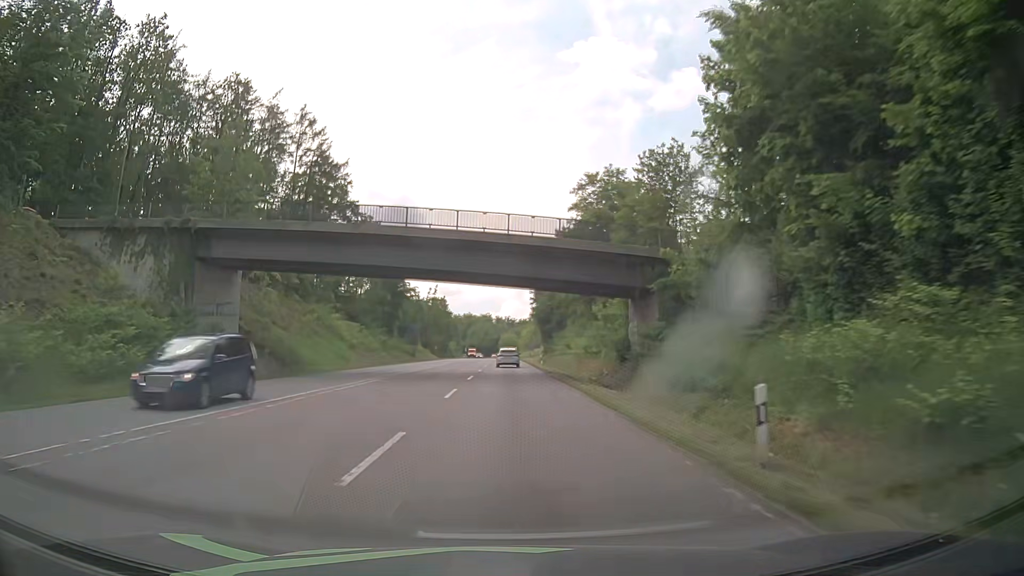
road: secondary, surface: asphalt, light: Day
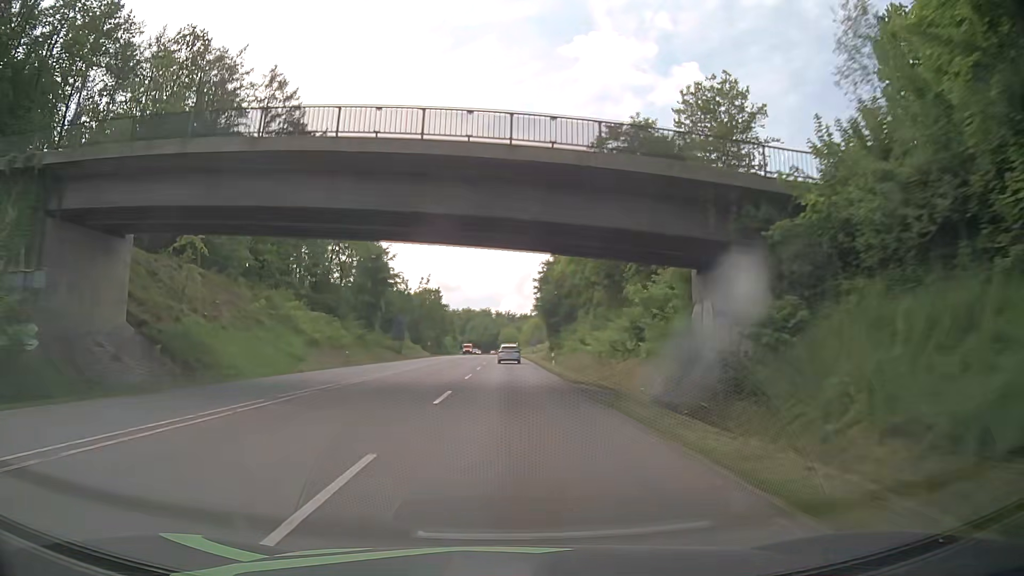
(0.0, +14.1) m; 0°
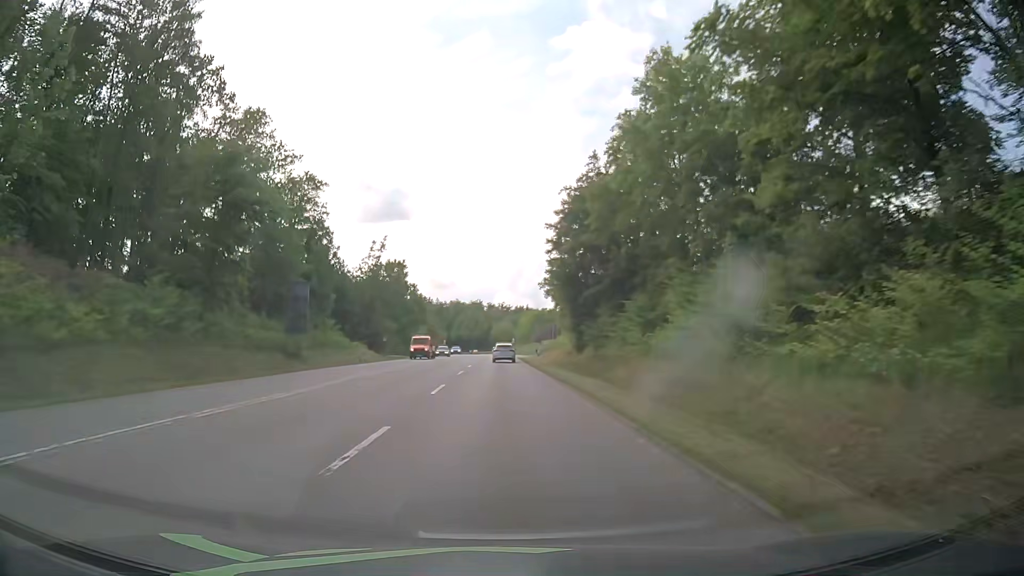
(+0.5, +43.4) m; 0°
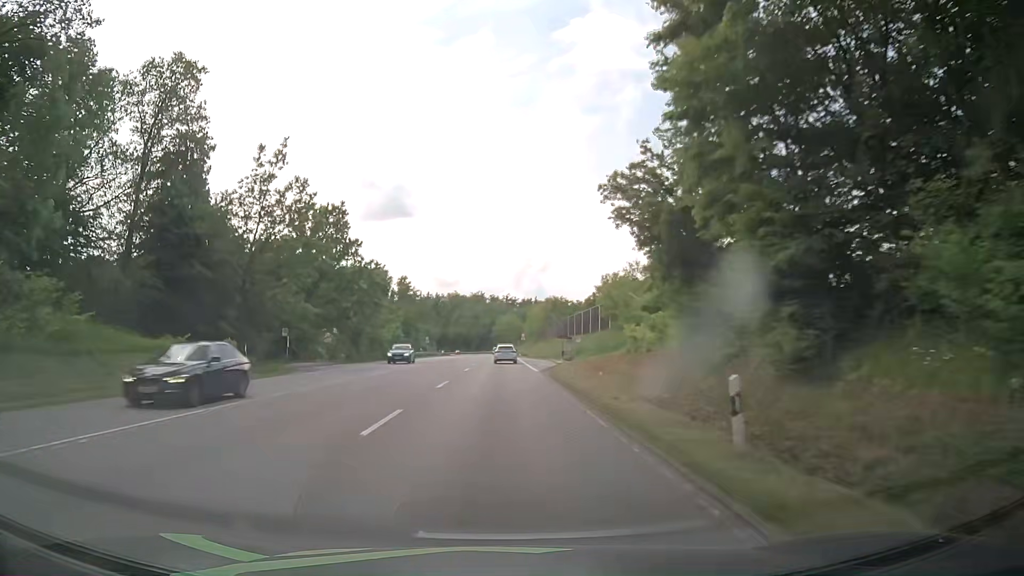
(+0.1, +43.2) m; -1°
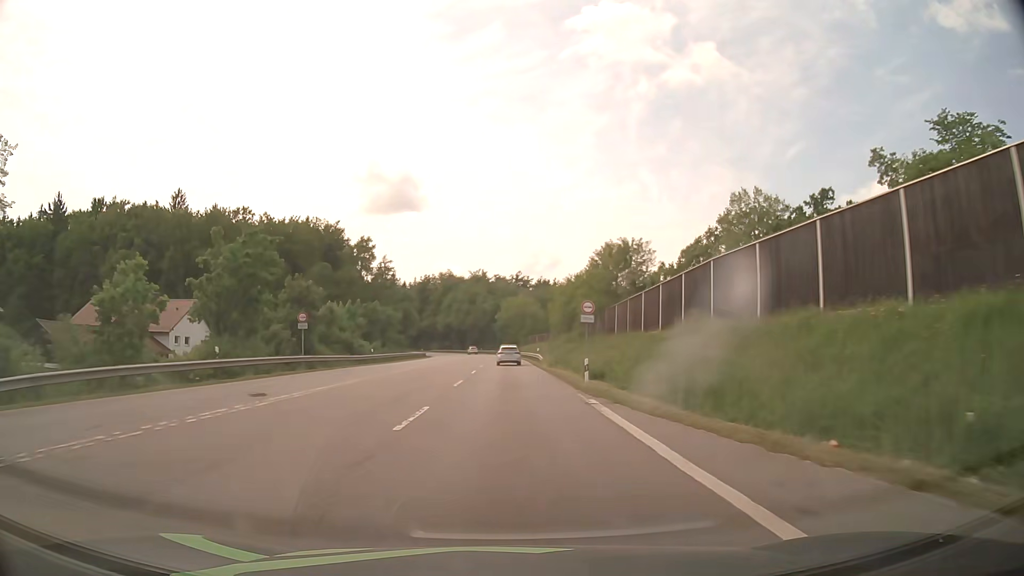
(+0.1, +72.4) m; 0°
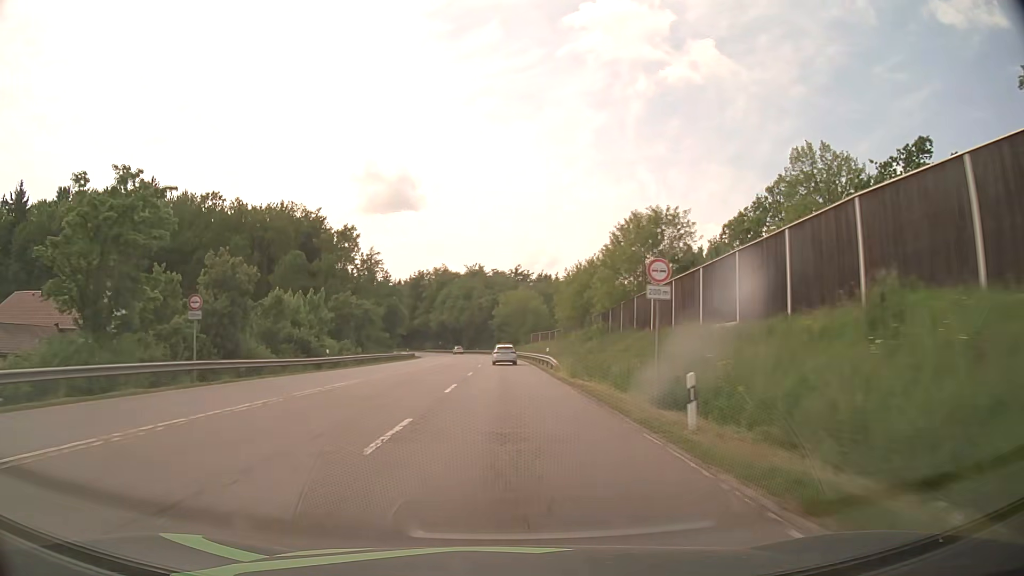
(0.0, +14.4) m; 0°
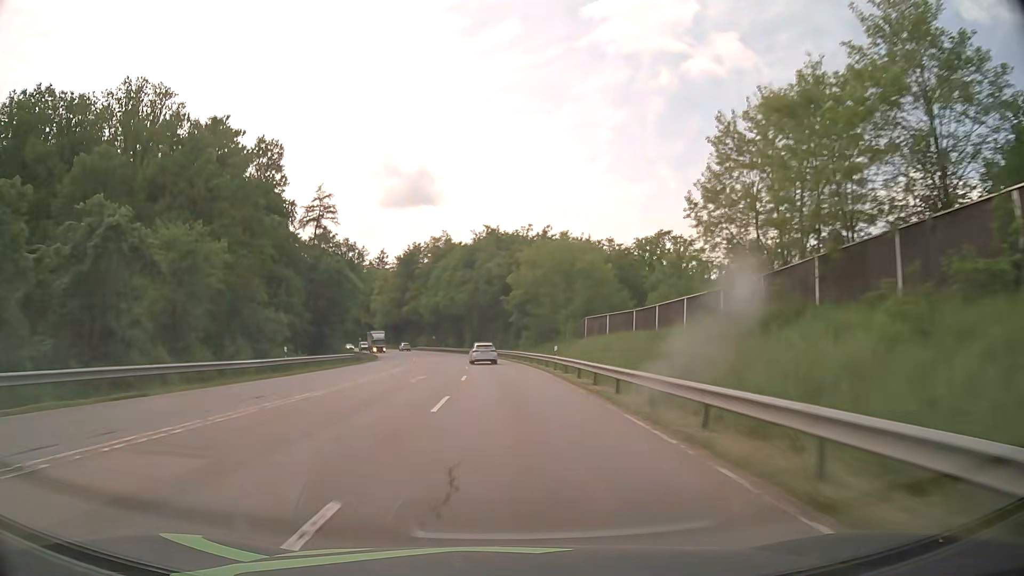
(-0.3, +57.0) m; -1°
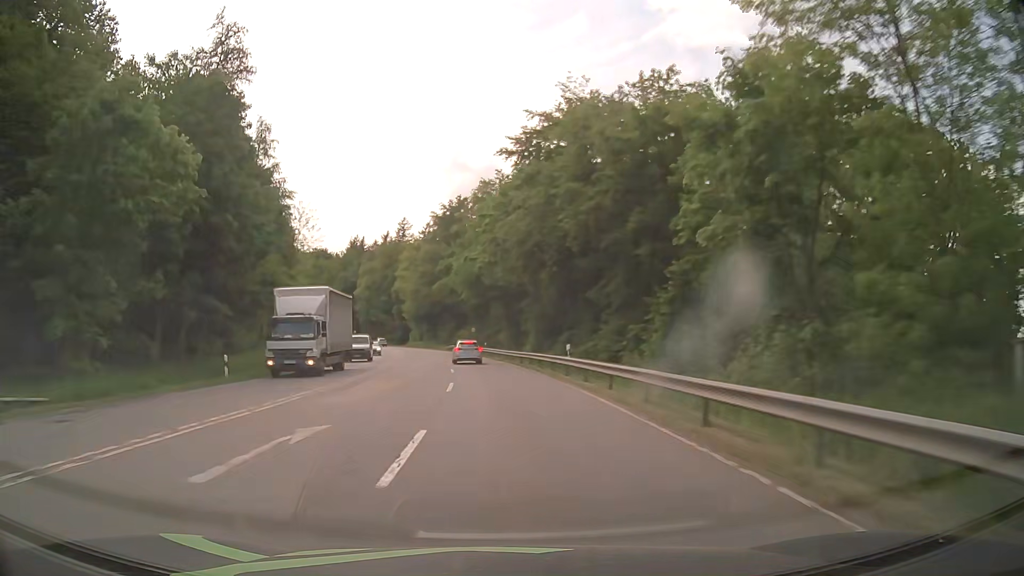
(-2.1, +55.3) m; -6°
(0, +10) (0, +20) (-1, +30) (-2, +40) (-3, +50) (-5, +60) (-6, +70) (-8, +79) (-11, +89) (-13, +99) m
